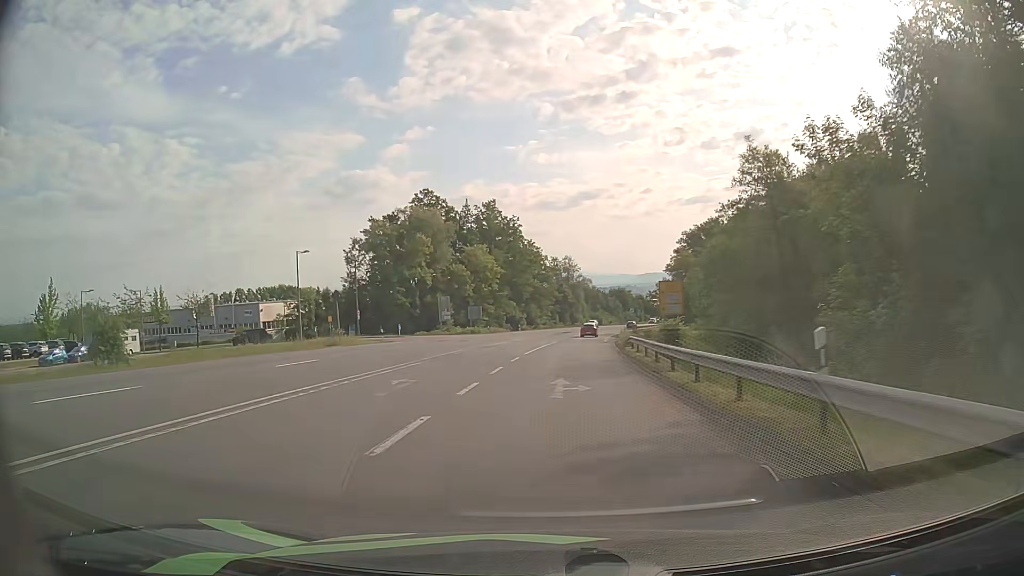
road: secondary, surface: asphalt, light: Day
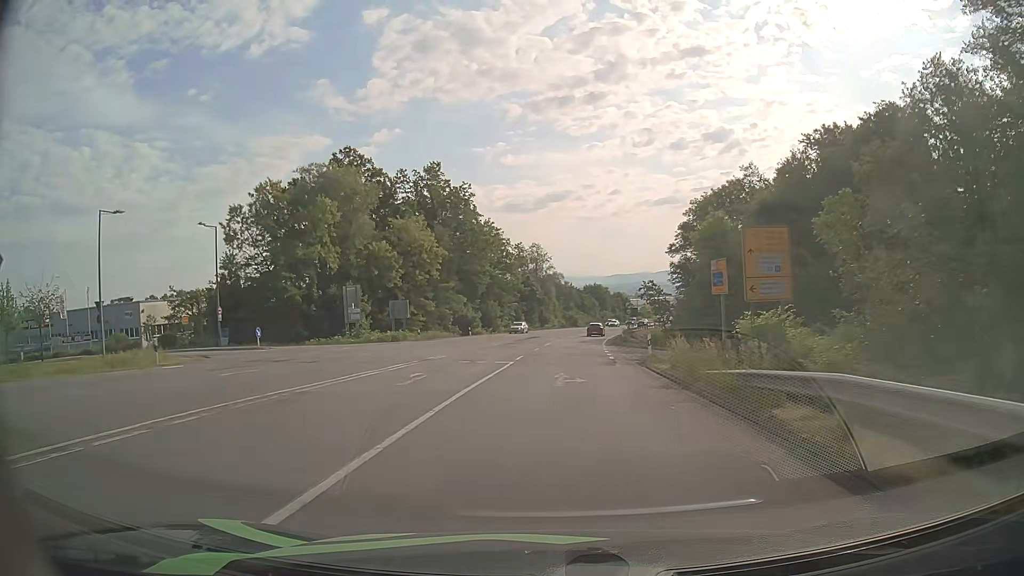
(+0.6, +28.4) m; +3°
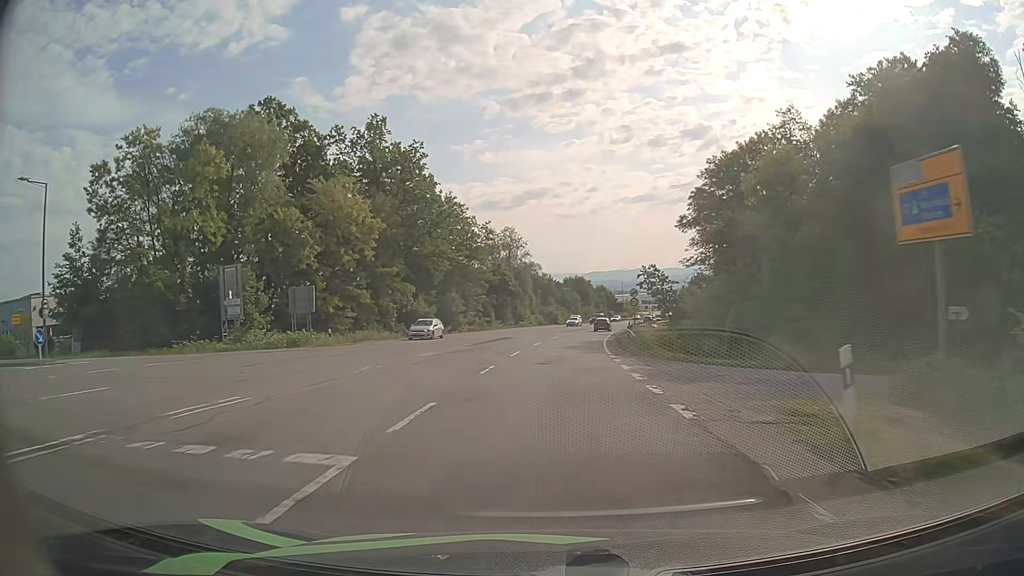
(+0.2, +19.0) m; +2°
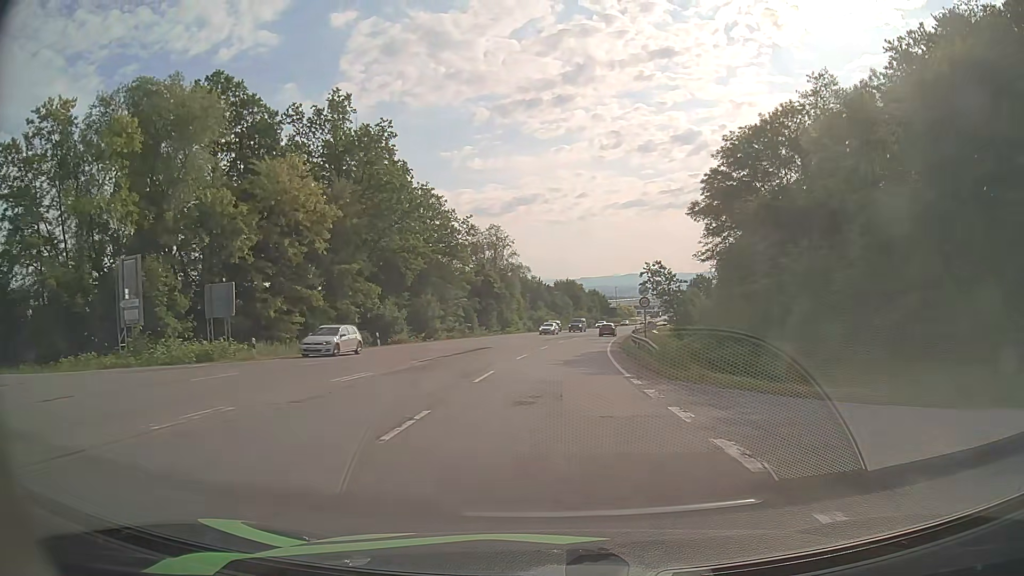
(+0.1, +9.6) m; +1°
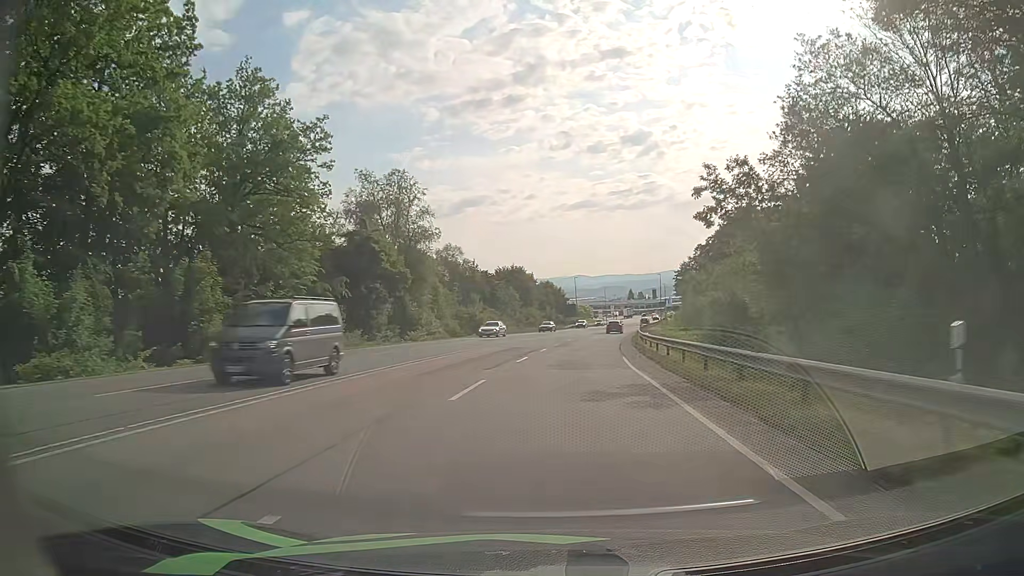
(+1.3, +38.2) m; +5°
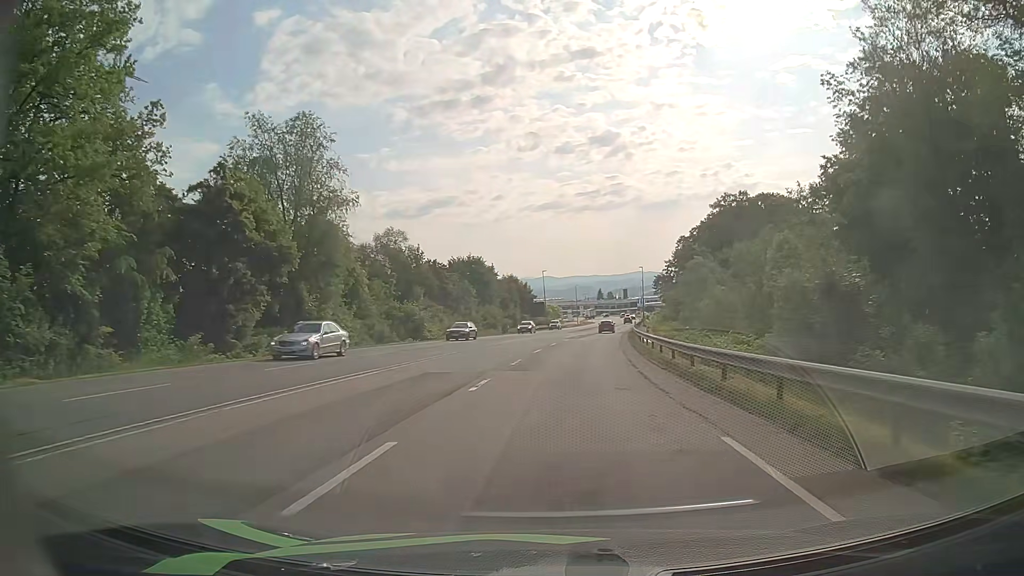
(+0.4, +19.1) m; +3°
(0, +10) (+1, +20) (+1, +30) (+2, +40) (+3, +50) (+4, +60) (+6, +70) (+7, +80) (+9, +89) (+10, +99) m
